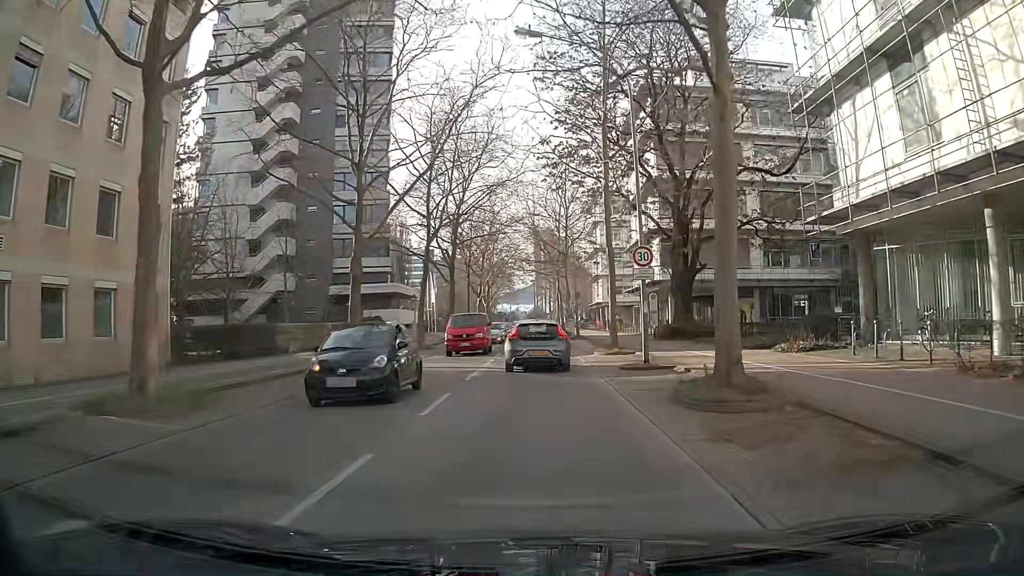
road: secondary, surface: asphalt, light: Day
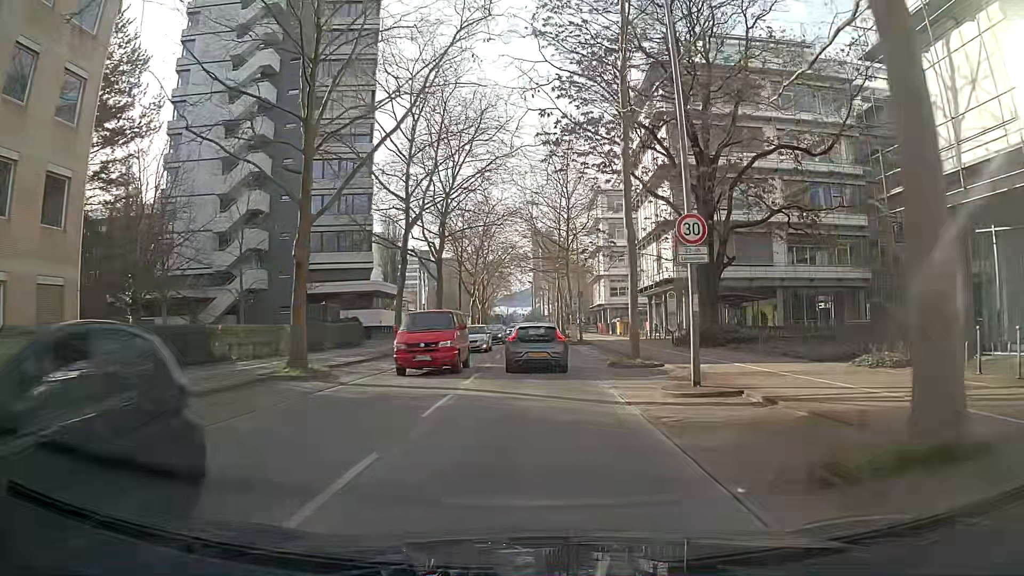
(0.0, +6.1) m; 0°
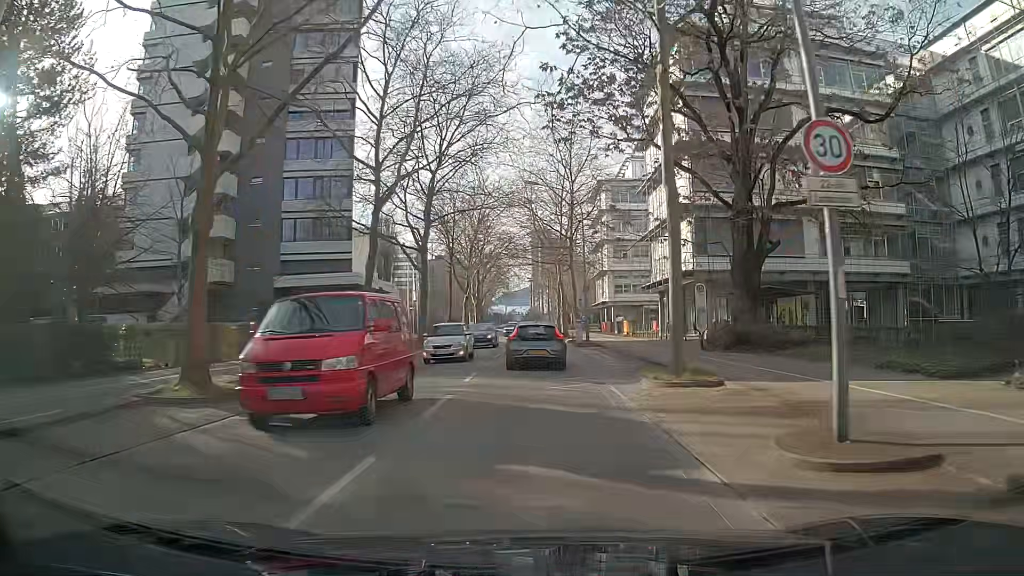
(0.0, +6.3) m; 0°
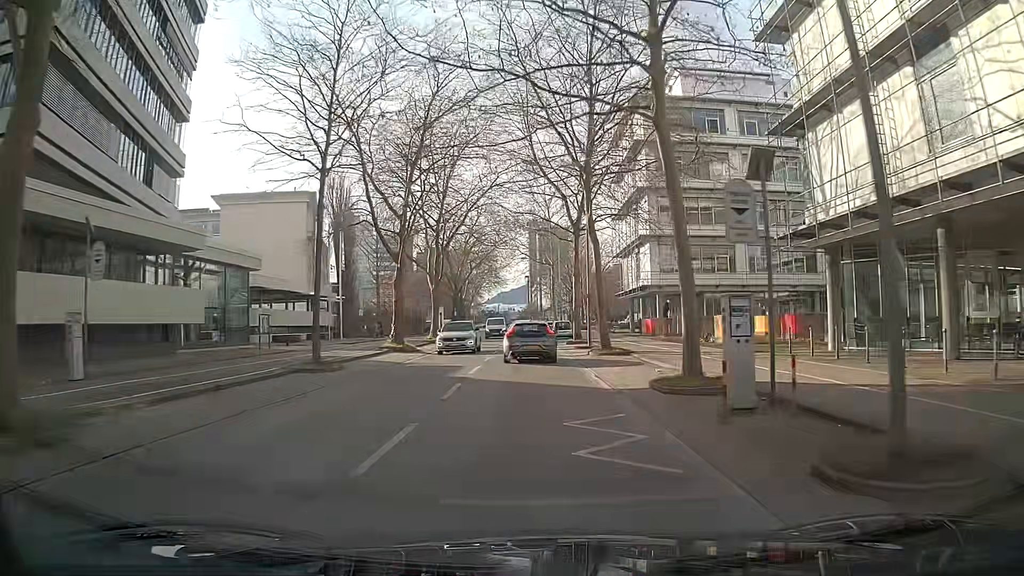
(-0.4, +34.2) m; 0°
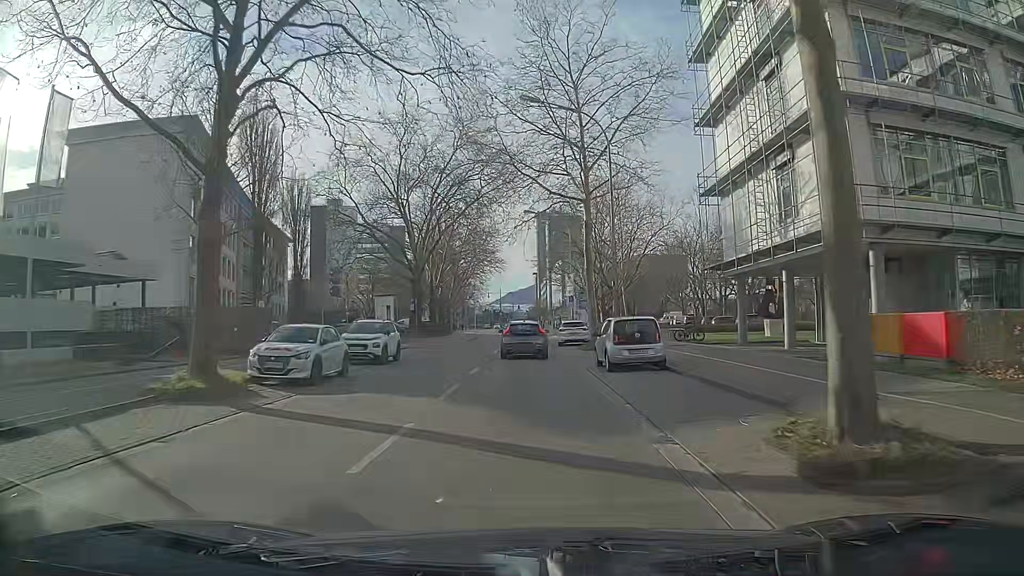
(-0.2, +36.2) m; -1°
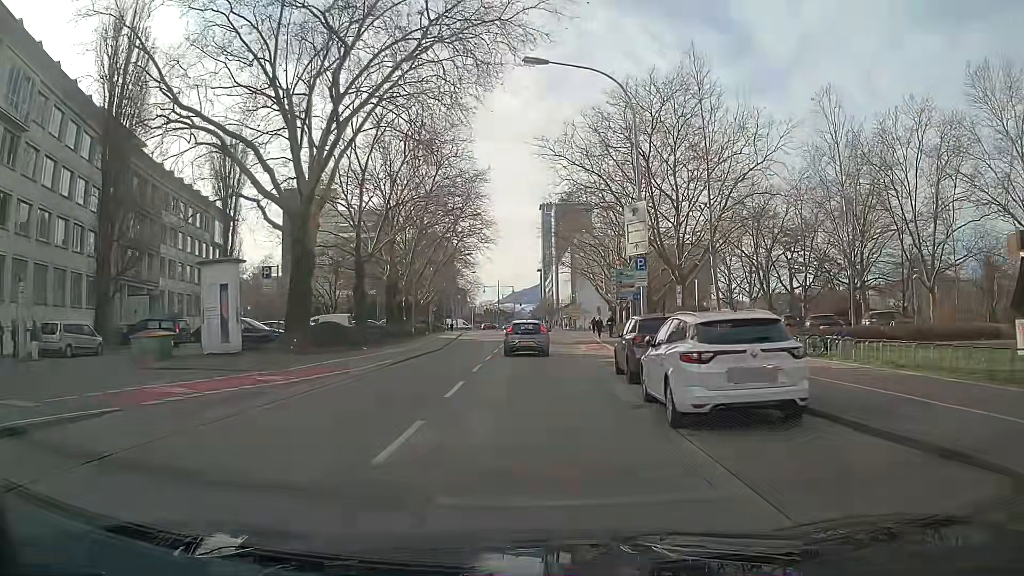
(0.0, +29.9) m; 0°
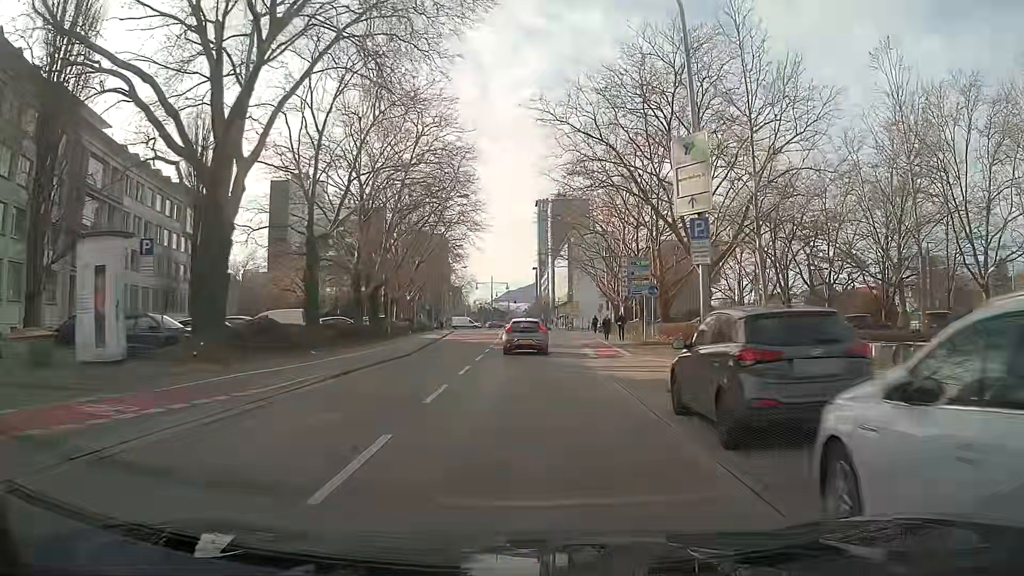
(+0.1, +7.6) m; +1°
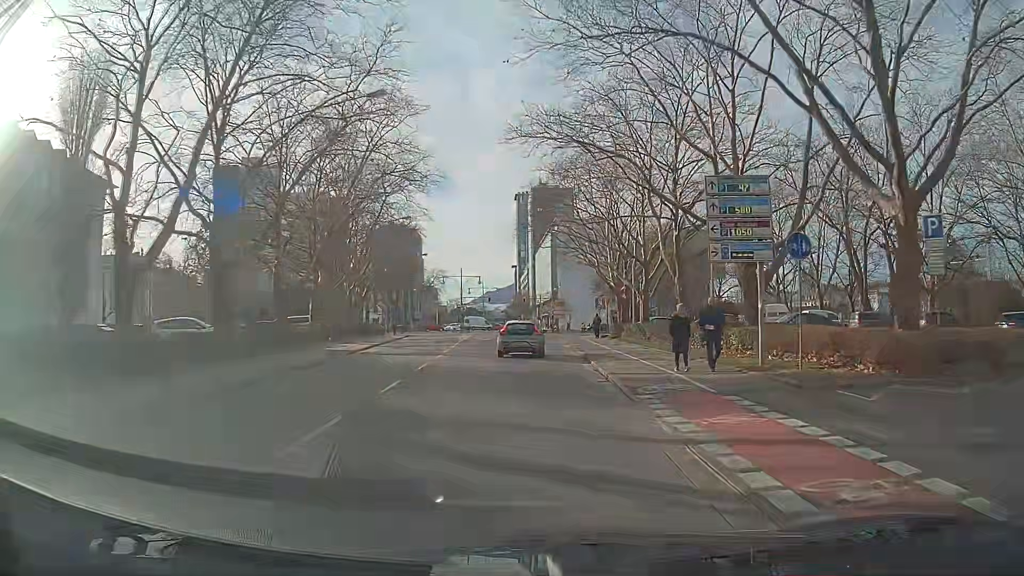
(+0.3, +22.4) m; +2°
(0, +10) (0, +20) (0, +30) (+1, +40) (+1, +50) (+2, +60) (+3, +70) (+5, +80) (+5, +90) (+5, +100) m
